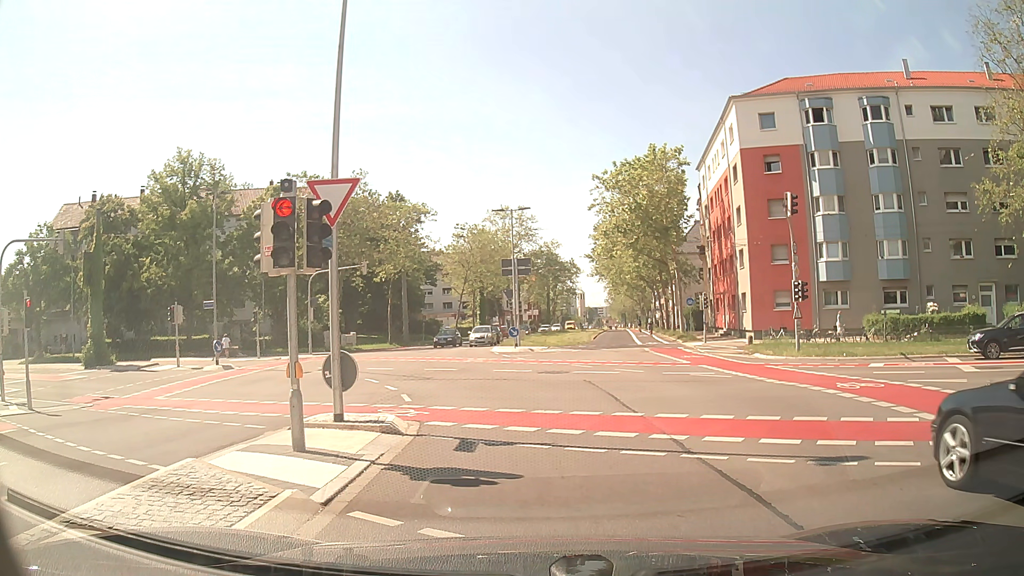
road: secondary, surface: asphalt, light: Day
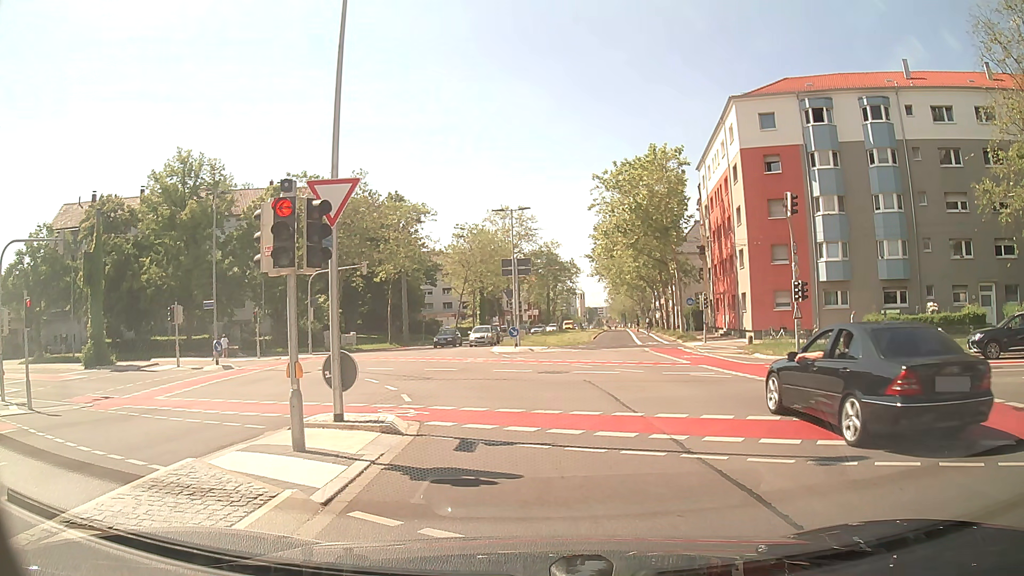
(0.0, 0.0) m; 0°
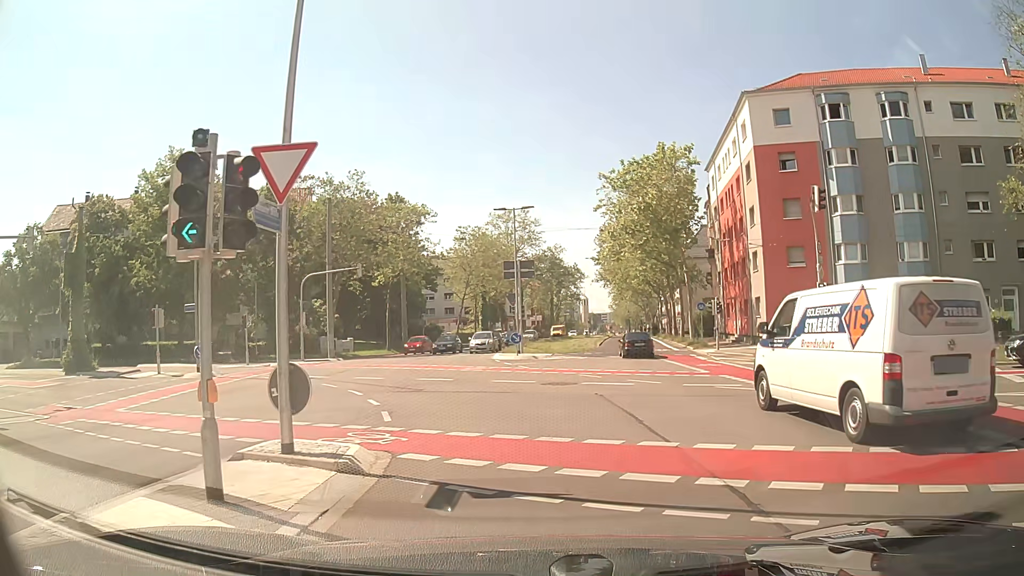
(+0.1, +2.7) m; 0°
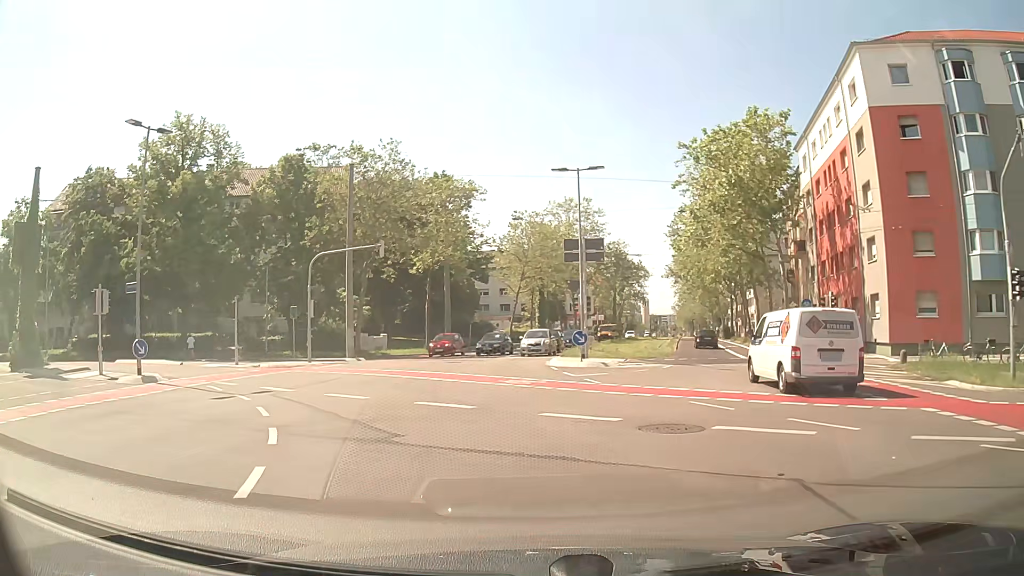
(-0.5, +9.6) m; -7°
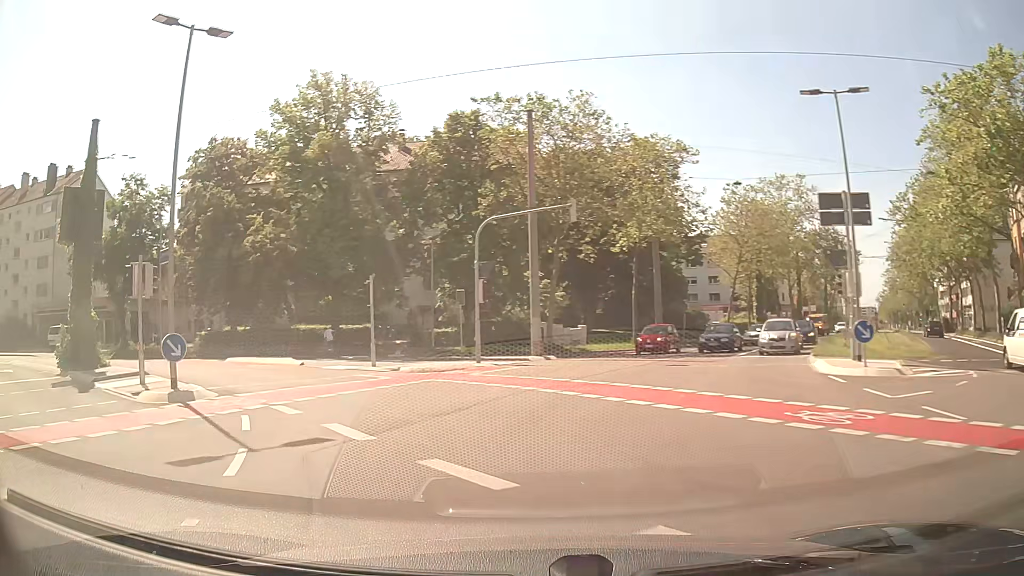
(-1.1, +9.1) m; -16°
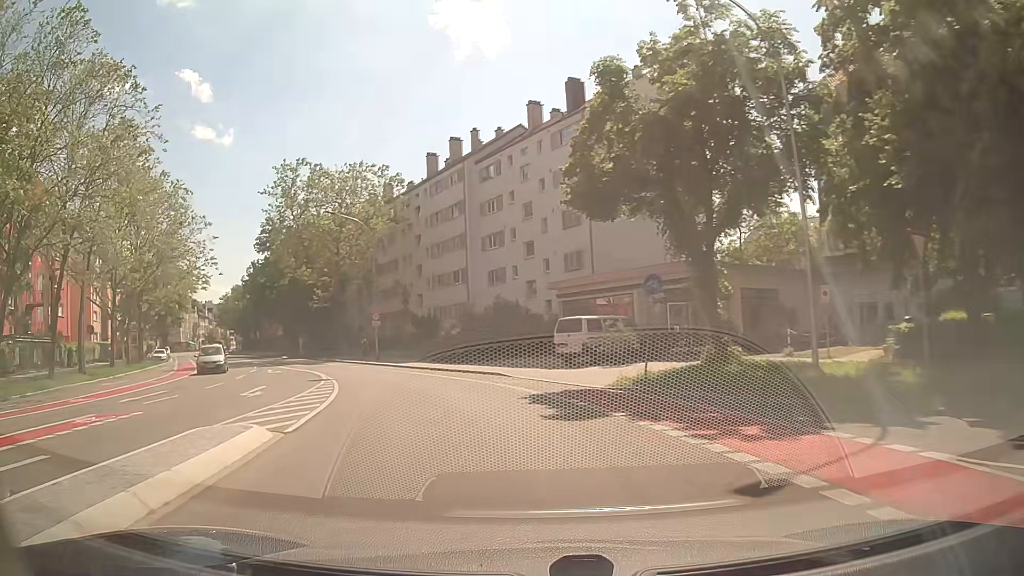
(-14.0, +24.3) m; -53°
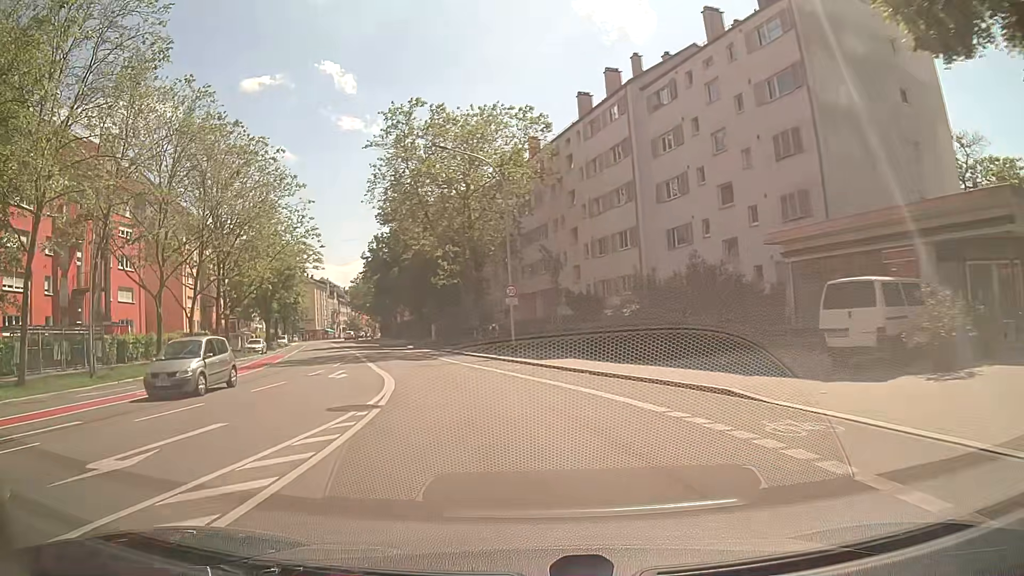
(-1.8, +13.5) m; -14°
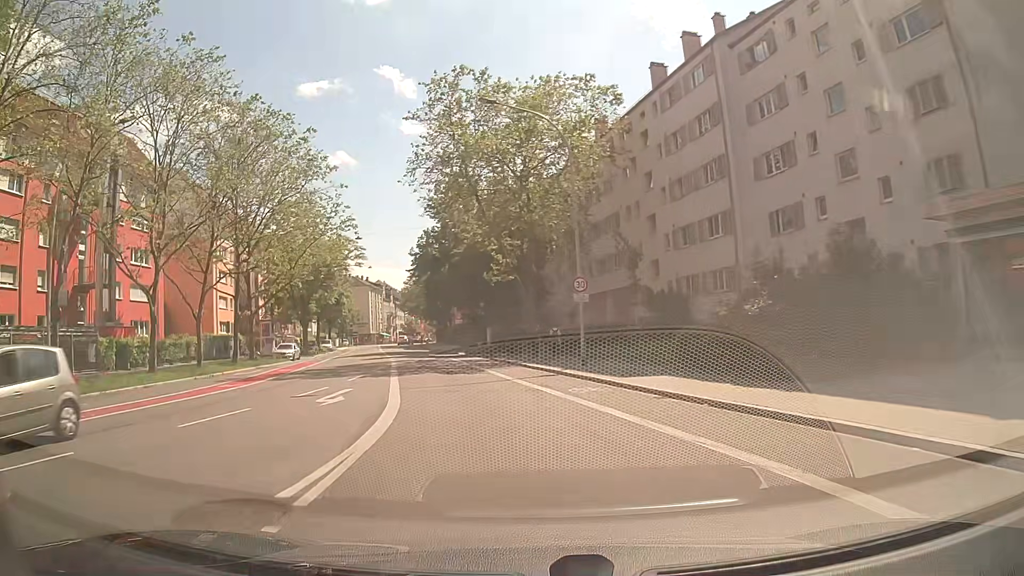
(-0.3, +7.3) m; -5°
(-1, +10) (-2, +20) (-4, +30) (-7, +39) (-9, +49) (-11, +59) (-14, +69) (-16, +78) (-18, +88) (-20, +98) m
